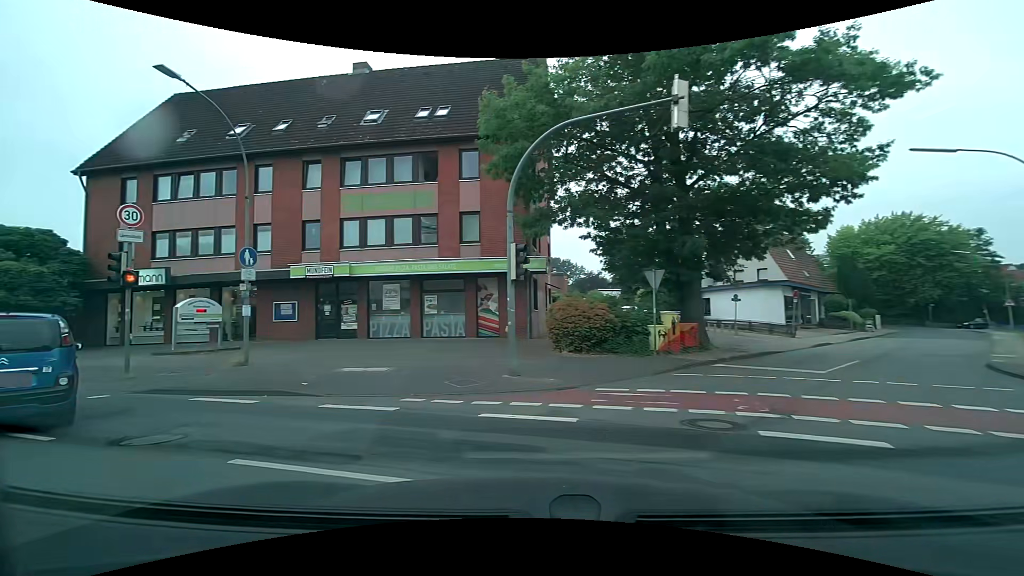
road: residential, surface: asphalt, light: Day
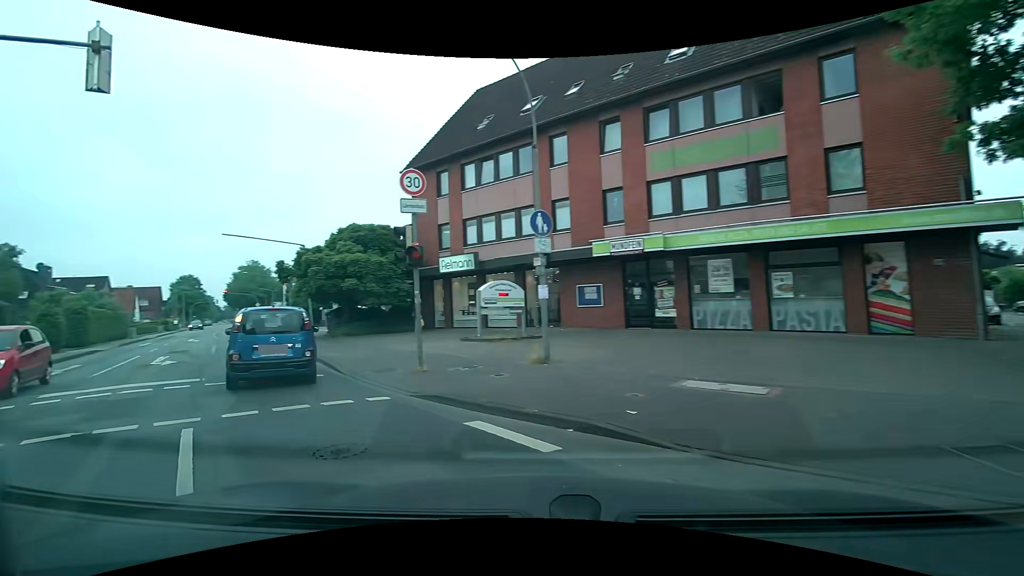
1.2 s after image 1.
(-1.4, +5.1) m; -32°
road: secondary
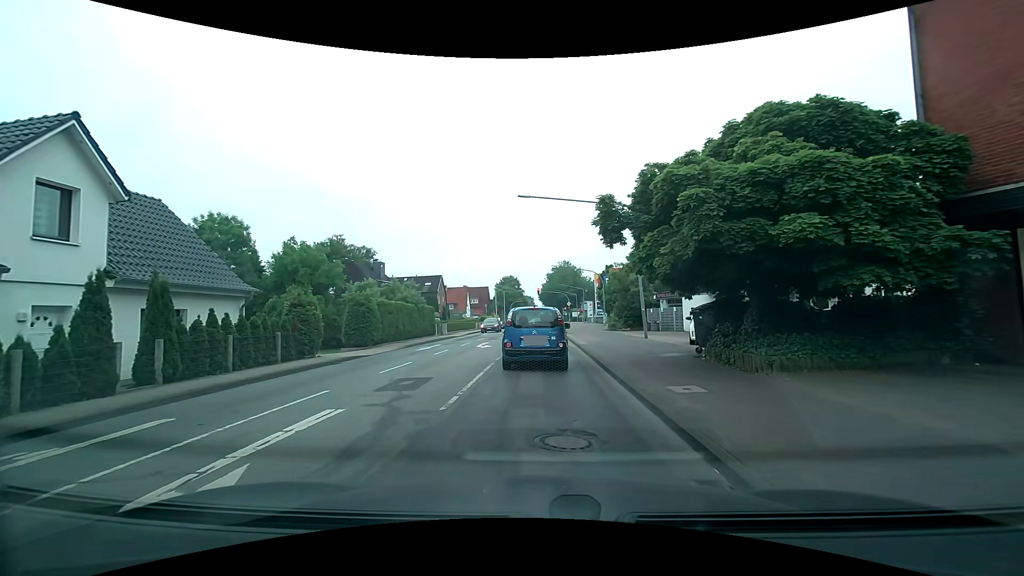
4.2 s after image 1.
(-7.4, +14.9) m; -36°
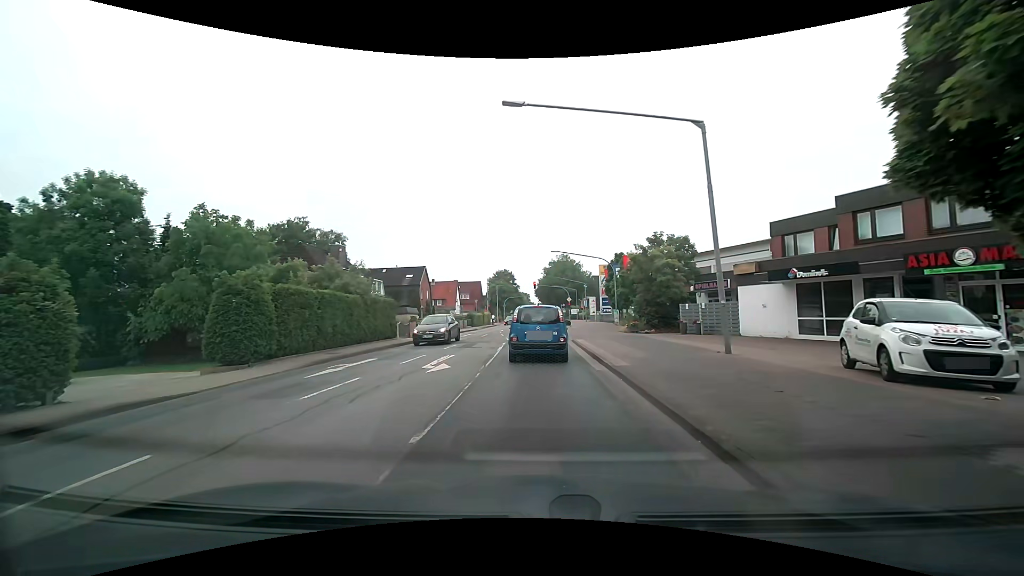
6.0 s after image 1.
(+0.1, +10.8) m; +1°
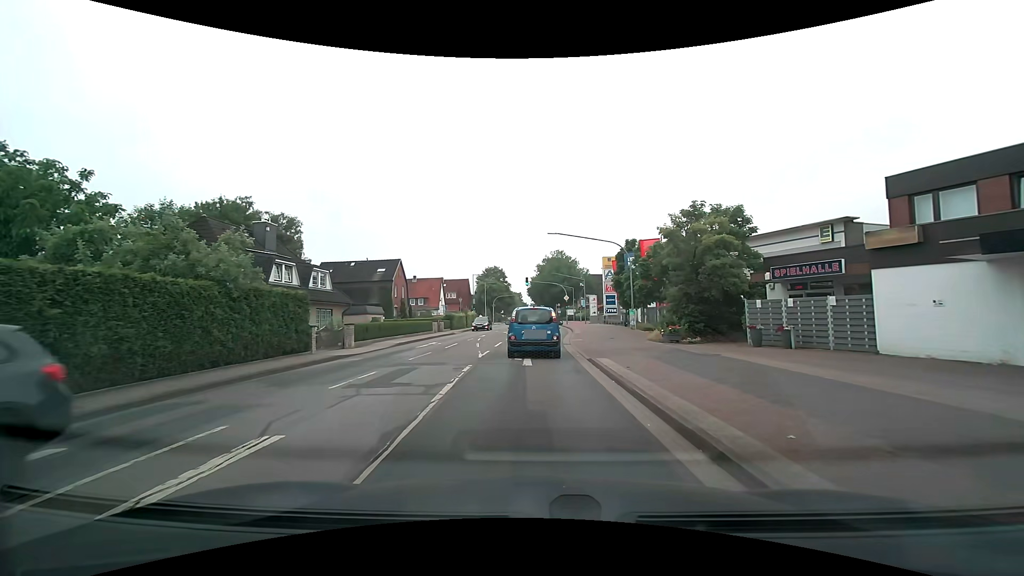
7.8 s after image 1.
(0.0, +11.1) m; 0°
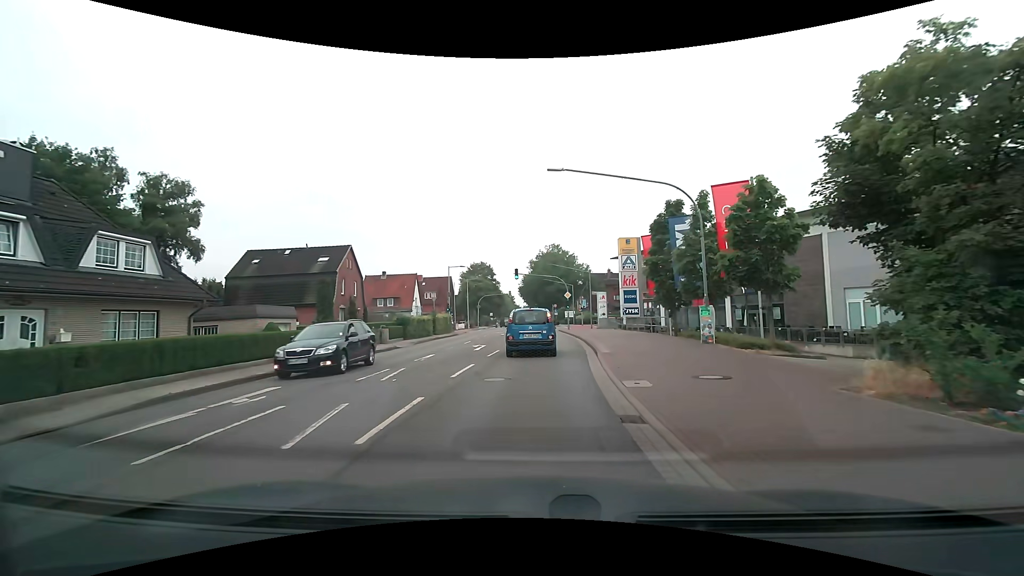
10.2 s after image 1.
(+0.2, +16.8) m; +1°
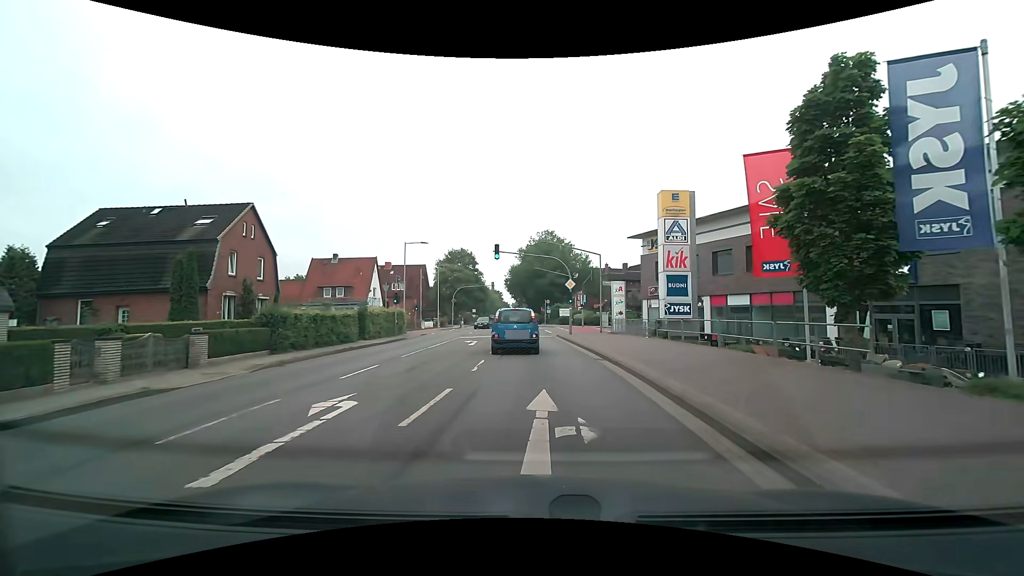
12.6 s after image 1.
(0.0, +17.3) m; +1°
